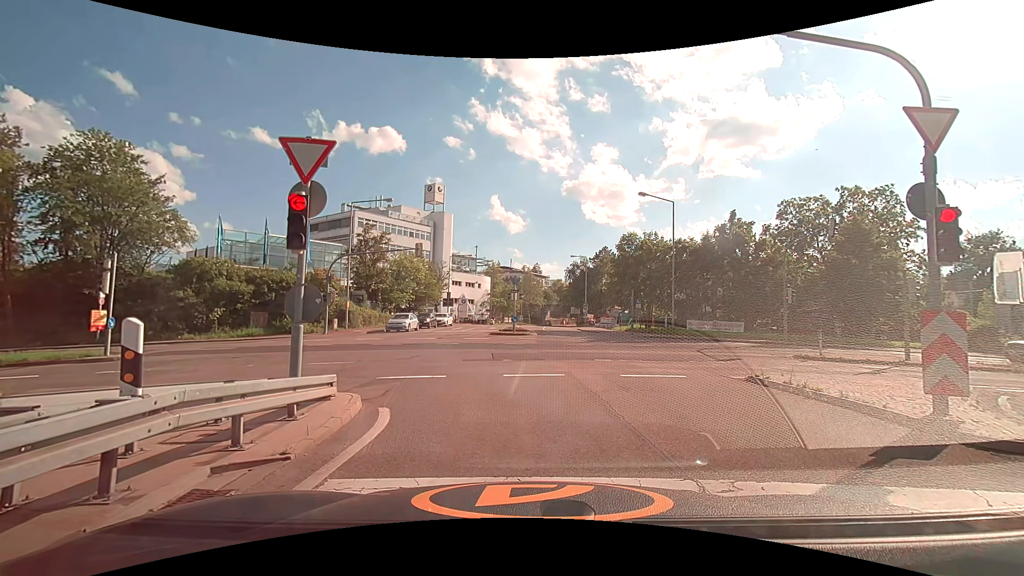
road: motorway_link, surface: asphalt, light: Day
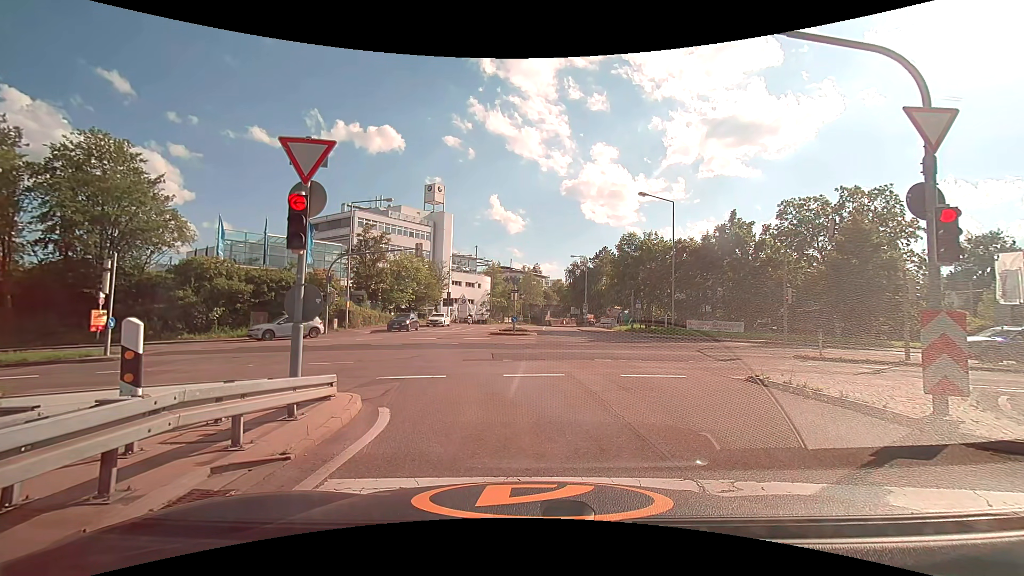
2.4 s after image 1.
(0.0, 0.0) m; 0°
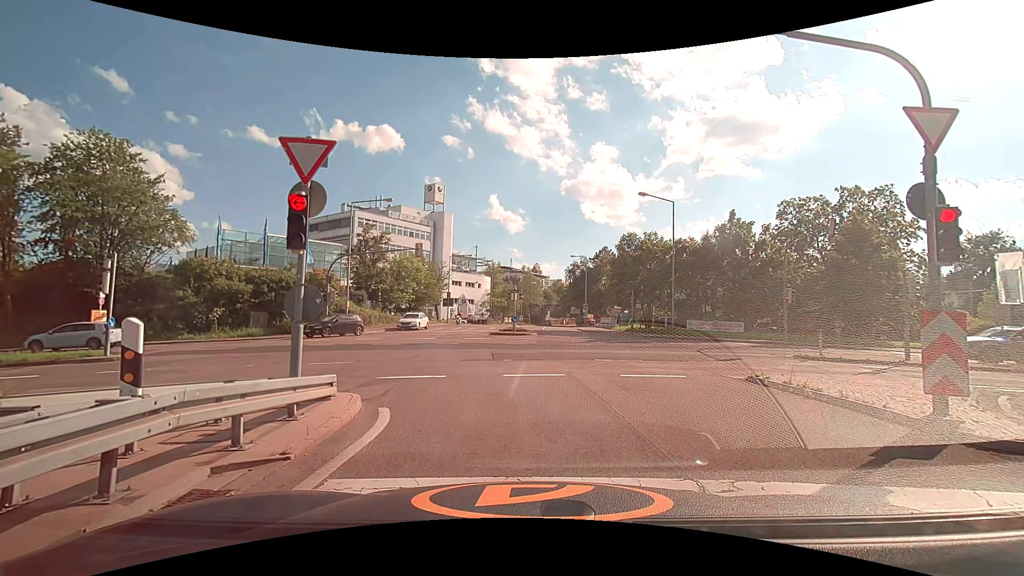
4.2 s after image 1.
(0.0, 0.0) m; 0°
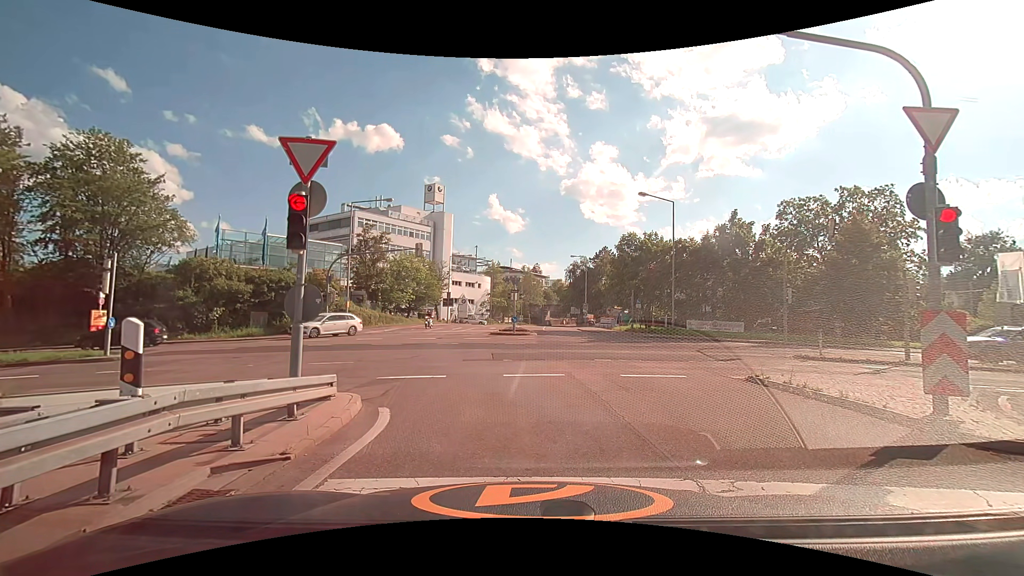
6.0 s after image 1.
(0.0, 0.0) m; 0°
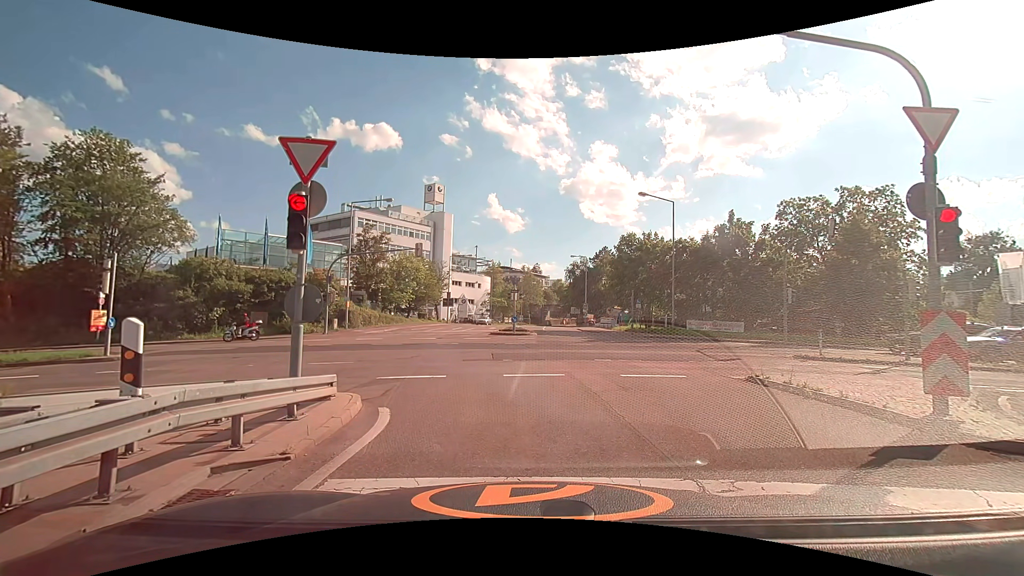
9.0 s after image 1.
(0.0, 0.0) m; 0°
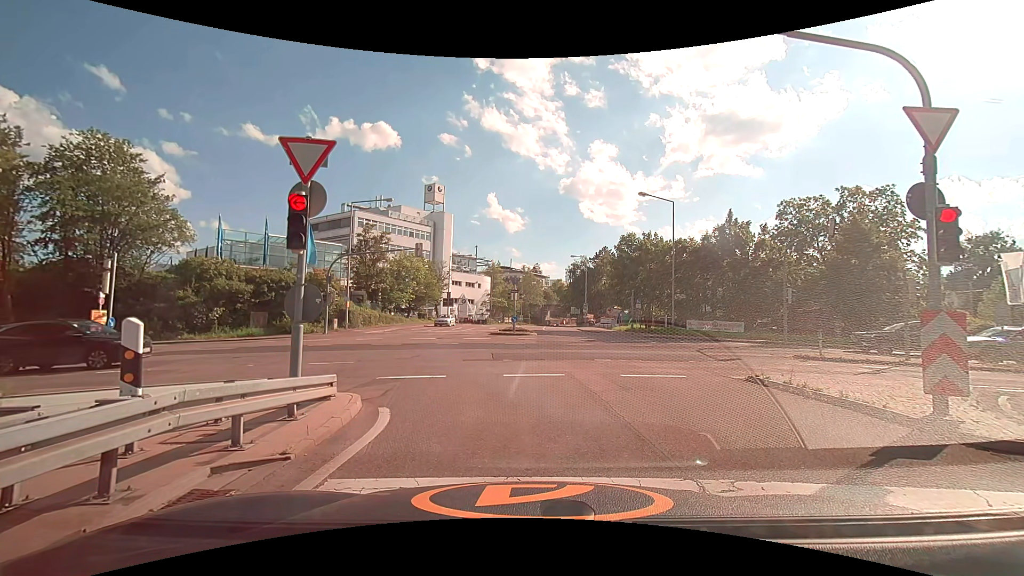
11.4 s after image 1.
(0.0, 0.0) m; 0°
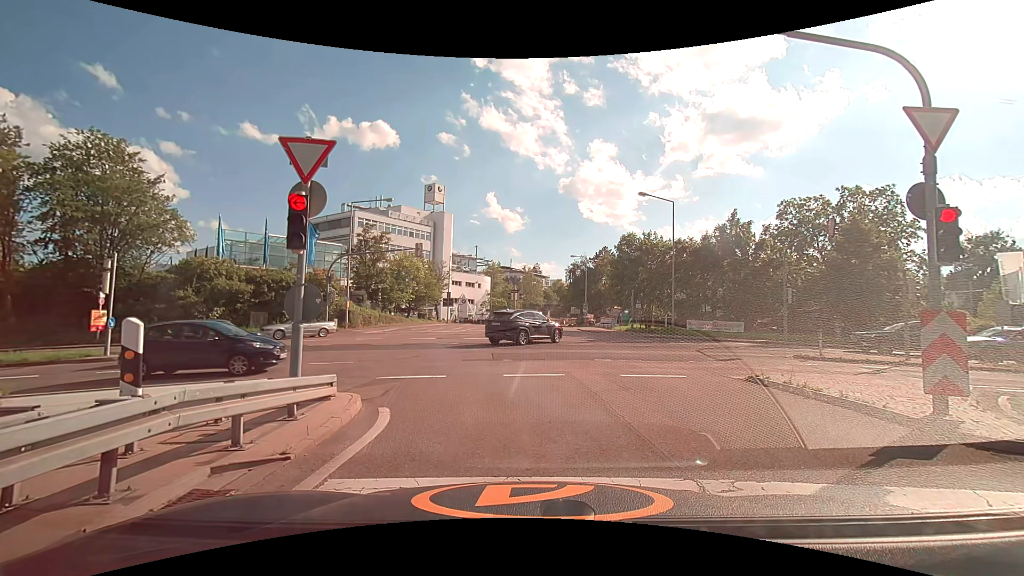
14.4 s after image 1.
(0.0, 0.0) m; 0°
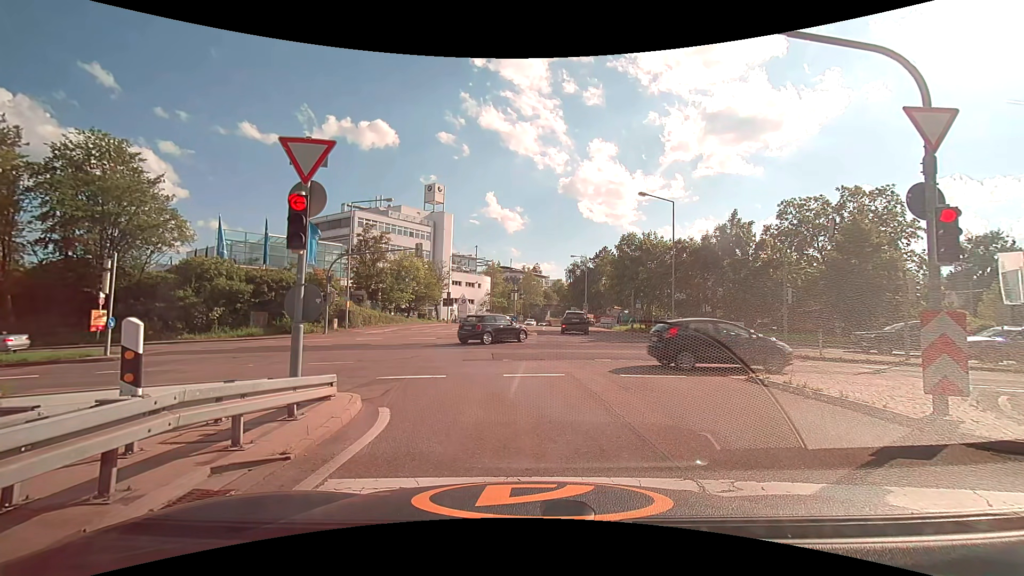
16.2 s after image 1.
(0.0, 0.0) m; 0°
